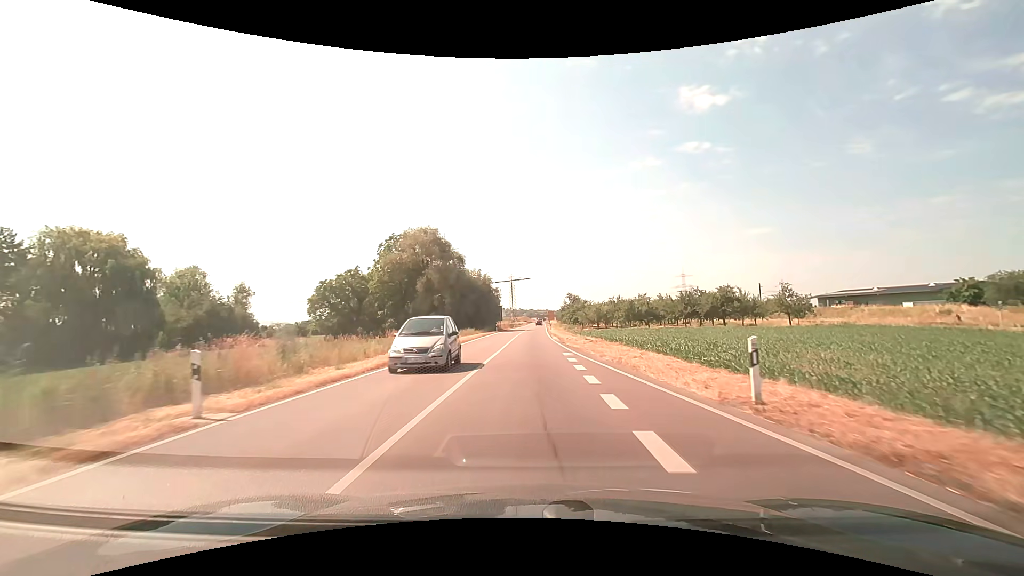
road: secondary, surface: asphalt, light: Day
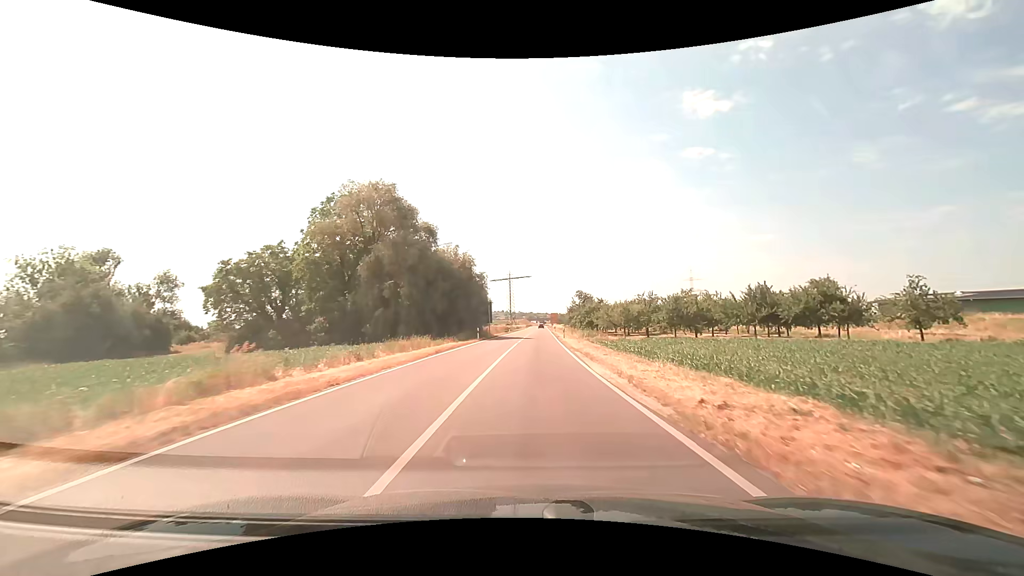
(-0.1, +25.5) m; 0°
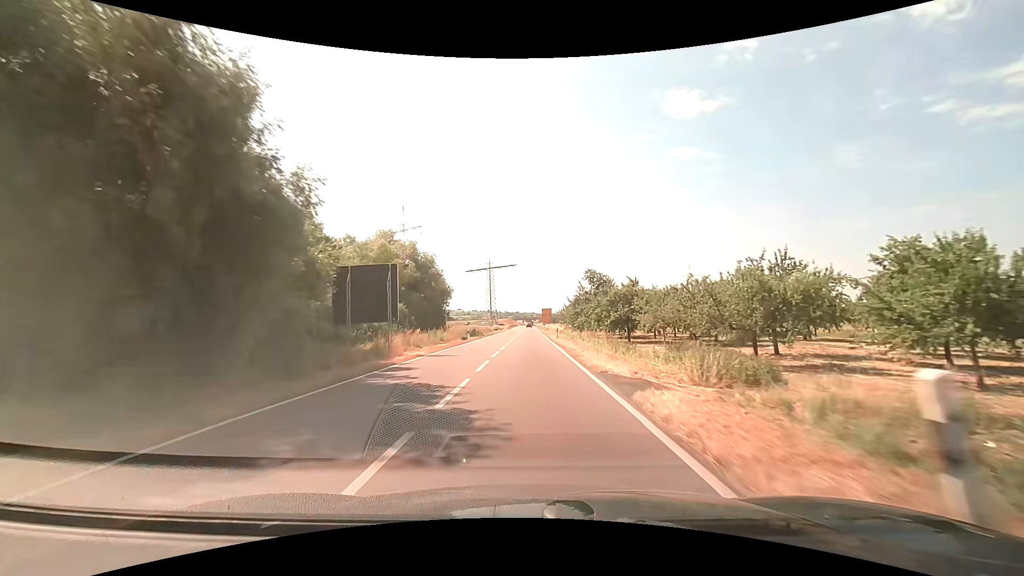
(+0.8, +41.0) m; +1°
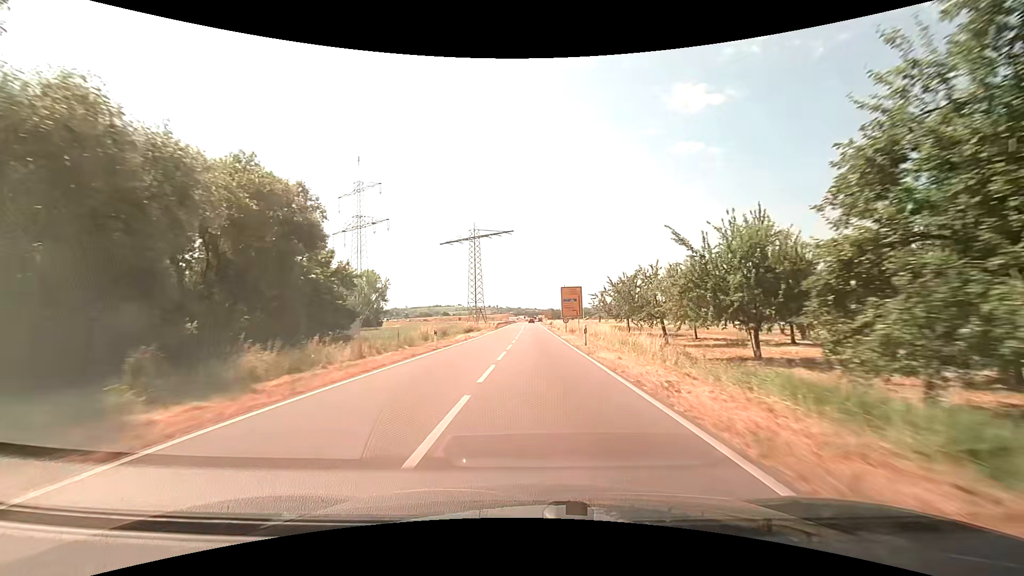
(0.0, +57.8) m; 0°
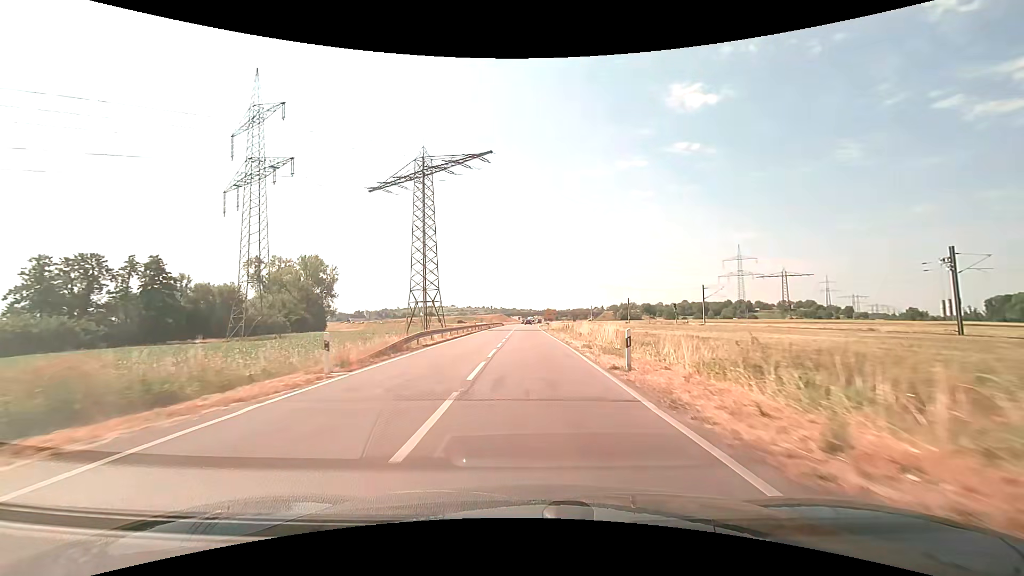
(+0.3, +54.4) m; +1°
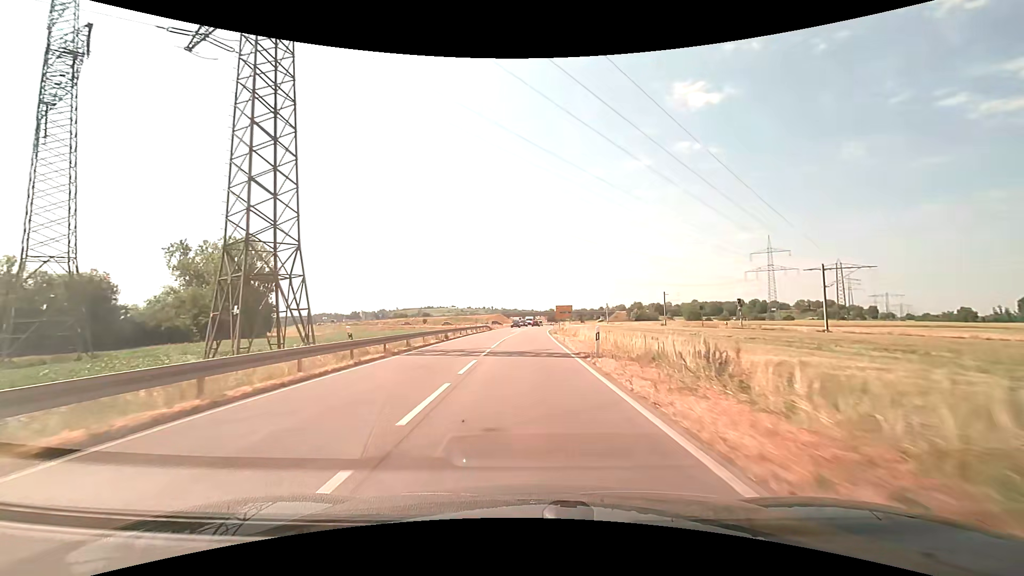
(-0.1, +40.7) m; 0°
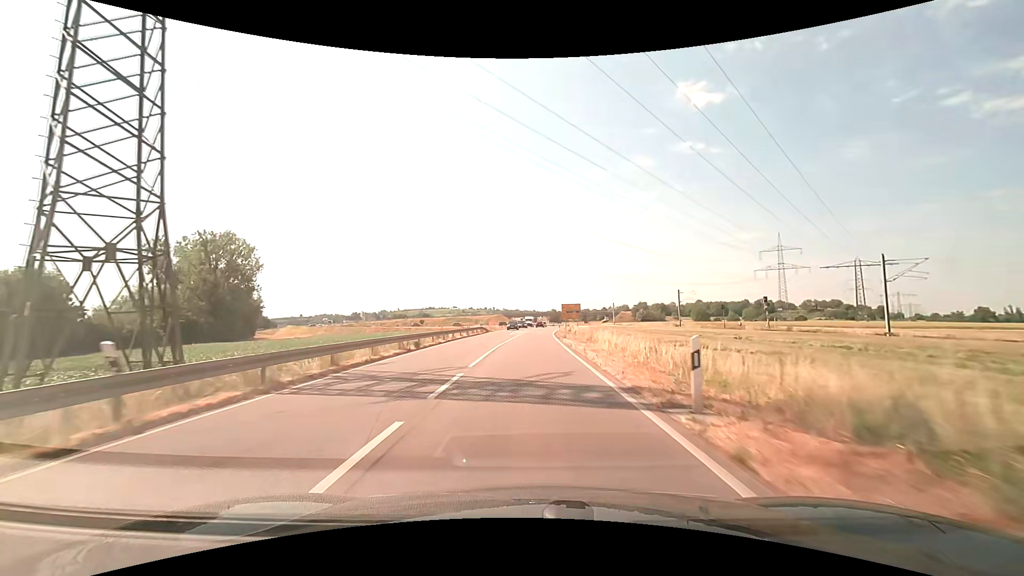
(0.0, +9.8) m; 0°
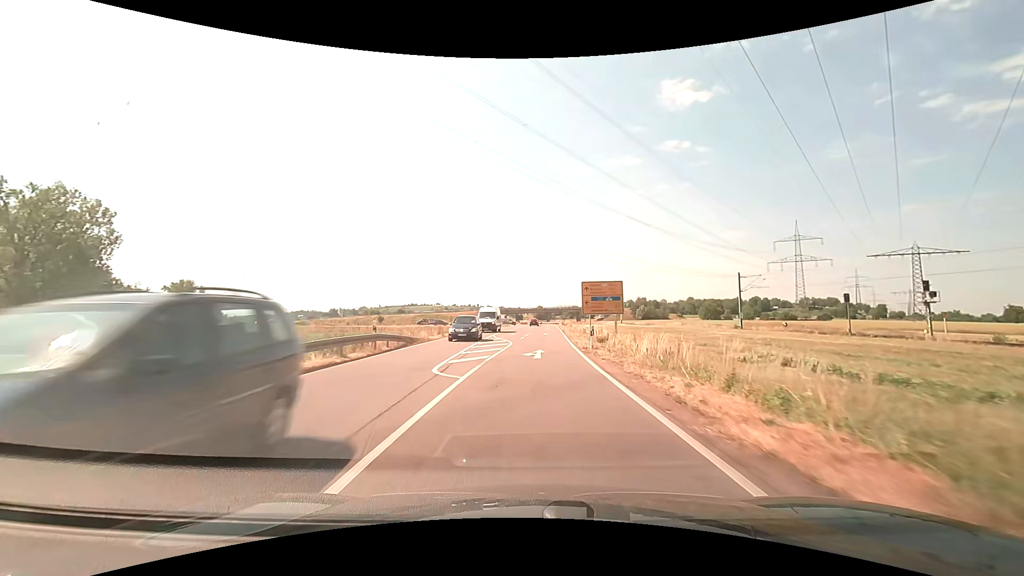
(+0.1, +37.9) m; +1°
(0, +10) (0, +20) (+1, +30) (+1, +40) (+2, +50) (+3, +60) (+3, +70) (+4, +80) (+4, +90) (+4, +100) m
